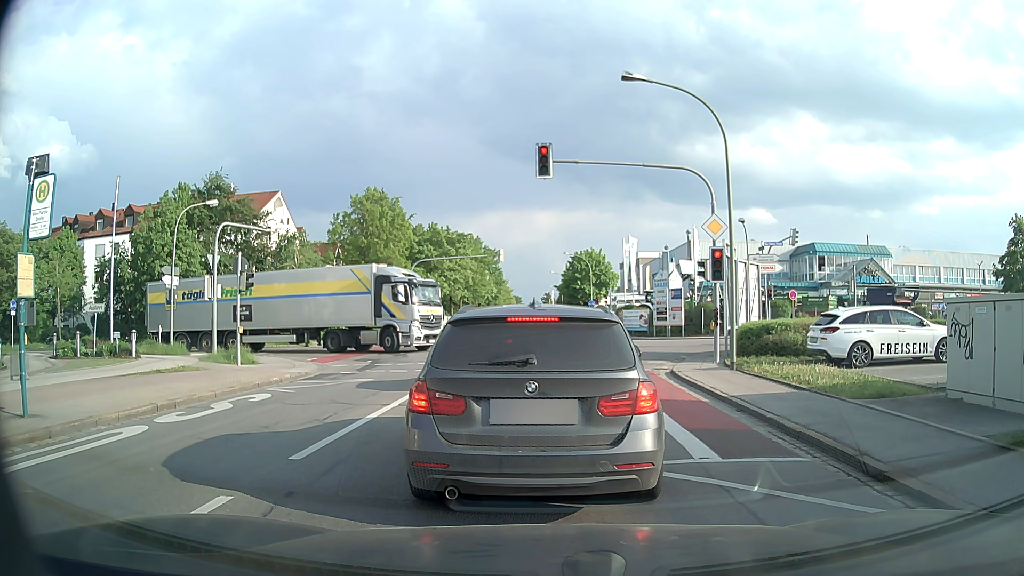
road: tertiary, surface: asphalt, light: Day
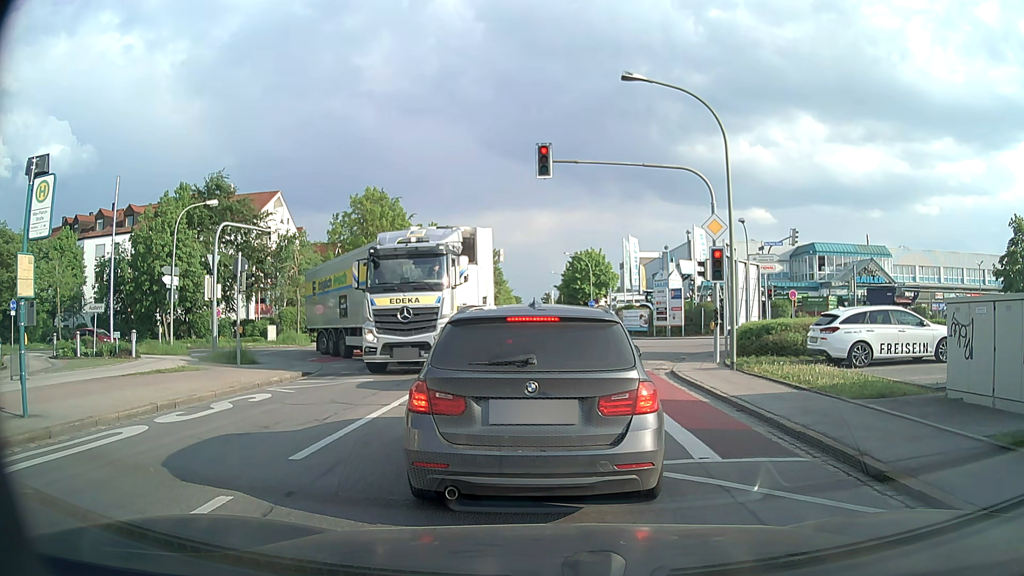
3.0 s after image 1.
(0.0, 0.0) m; 0°
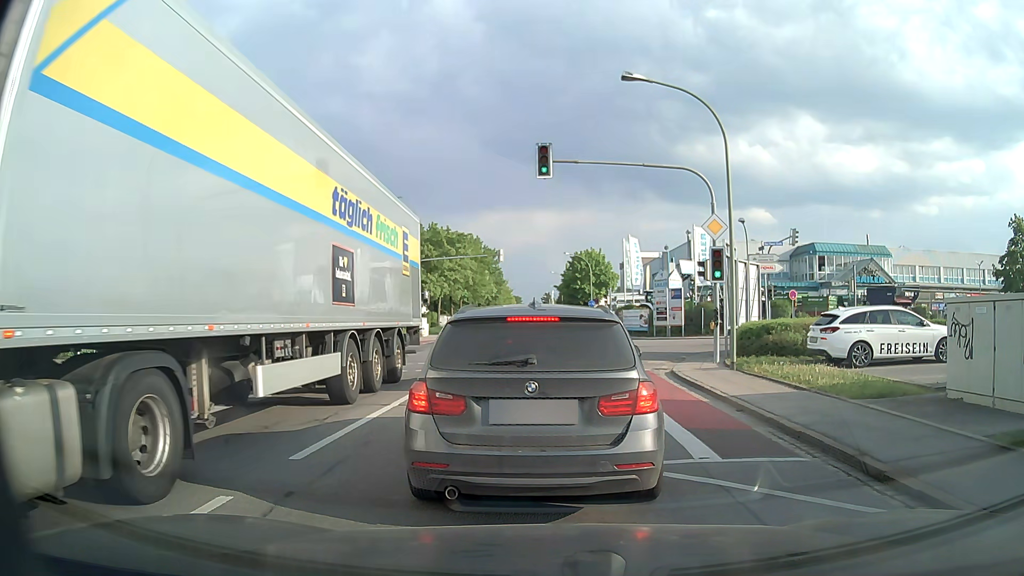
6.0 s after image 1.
(0.0, 0.0) m; 0°
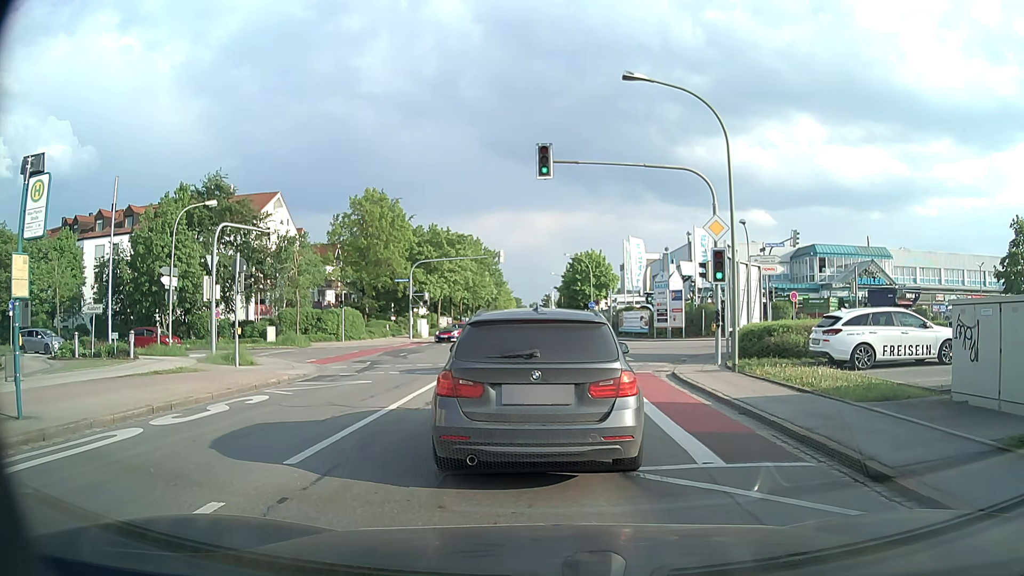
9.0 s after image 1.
(0.0, +0.1) m; 0°
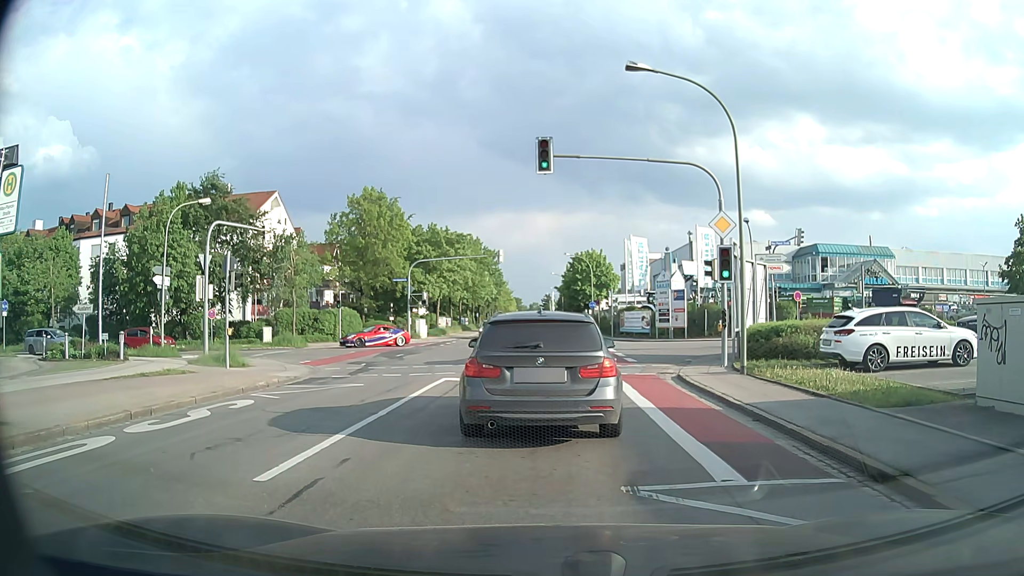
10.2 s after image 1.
(0.0, +0.7) m; 0°
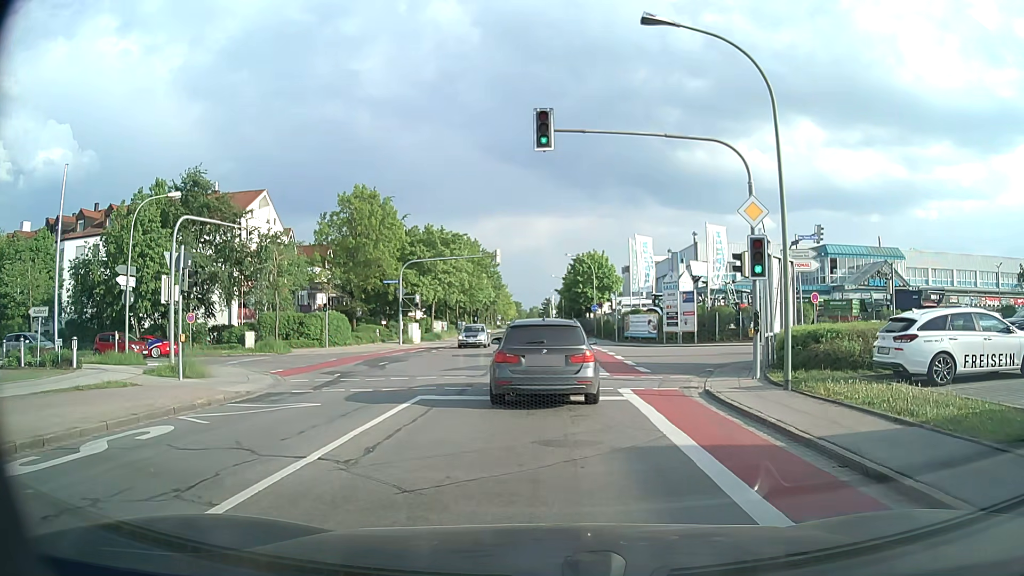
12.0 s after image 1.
(0.0, +3.2) m; +1°
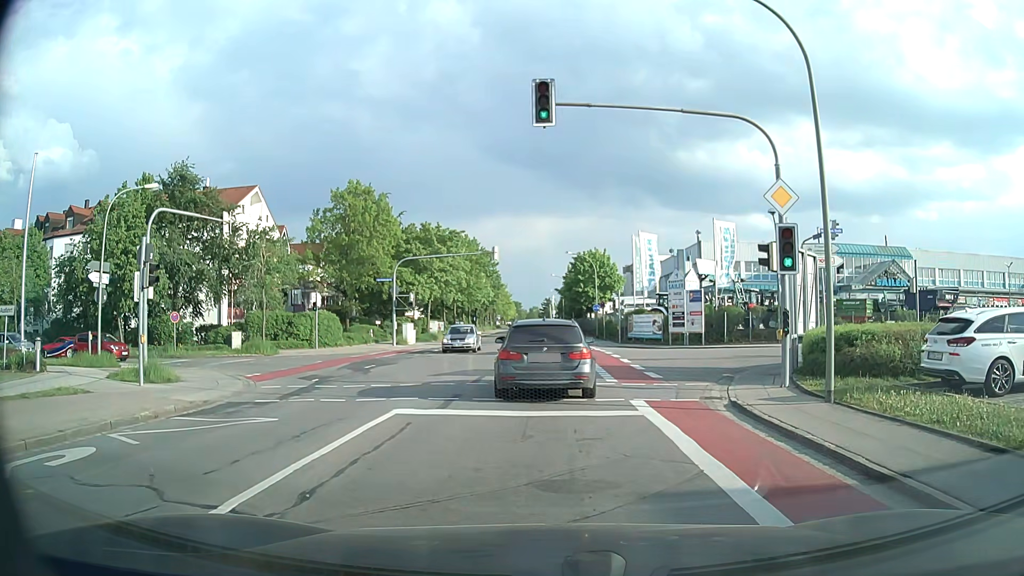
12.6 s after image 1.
(0.0, +2.1) m; -1°
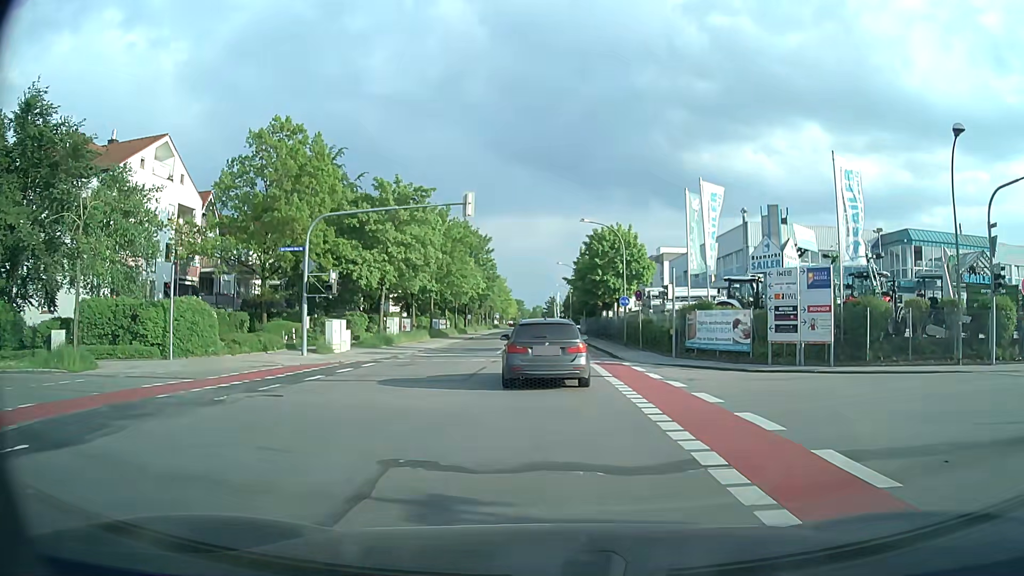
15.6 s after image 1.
(0.0, +18.7) m; 0°
